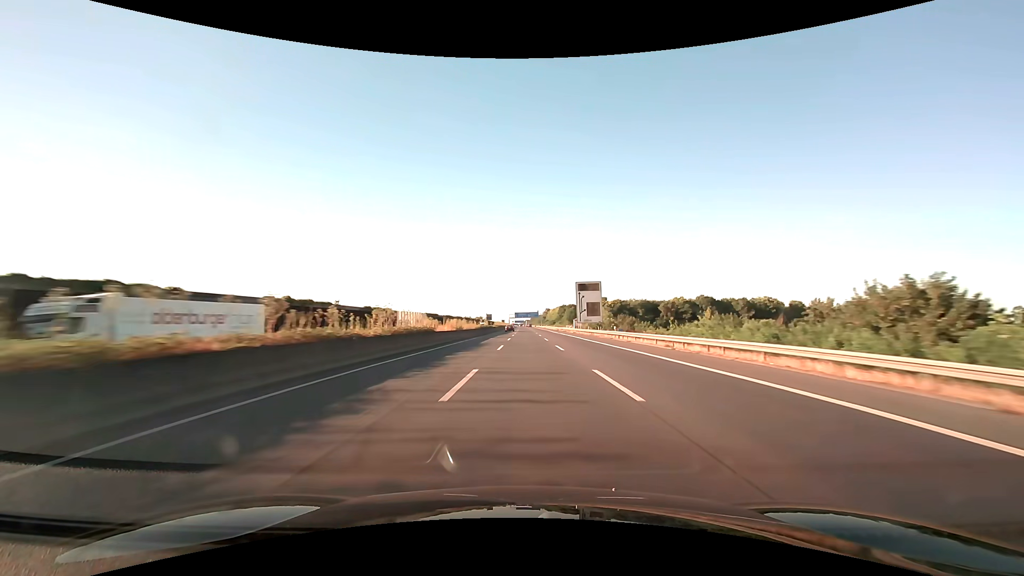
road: motorway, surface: asphalt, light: Day
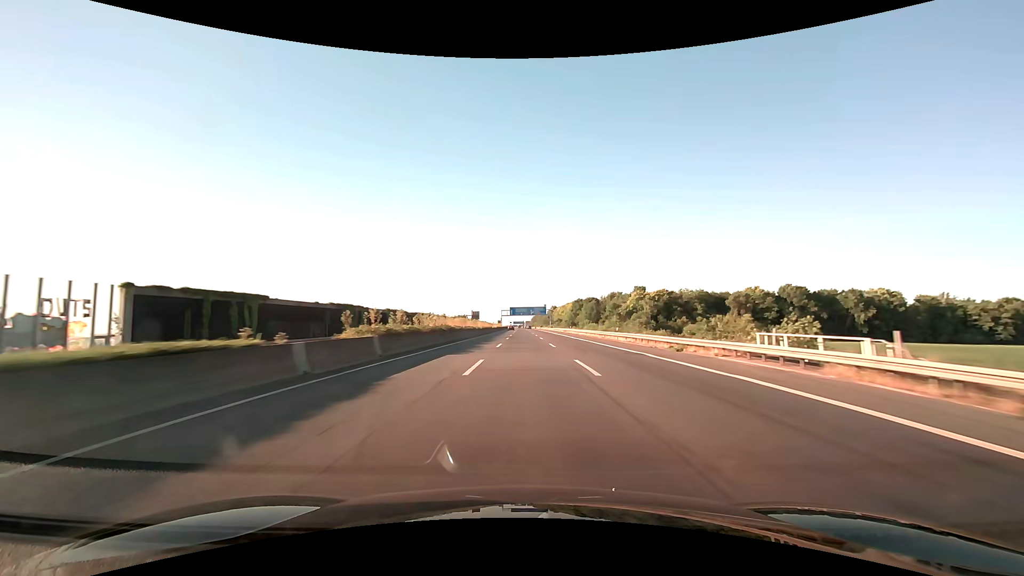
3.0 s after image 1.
(+0.1, +103.1) m; 0°
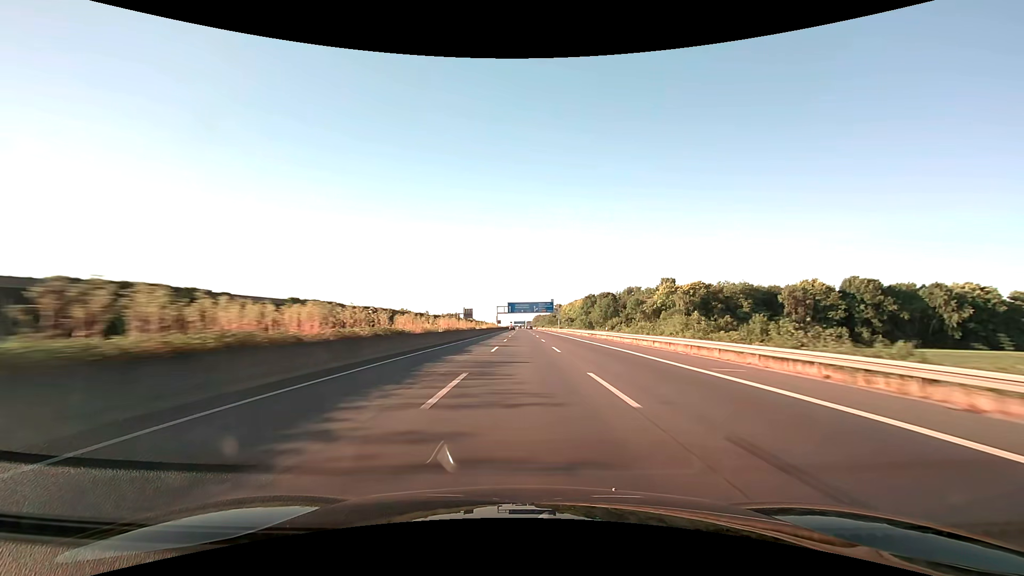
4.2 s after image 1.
(-0.1, +41.2) m; 0°
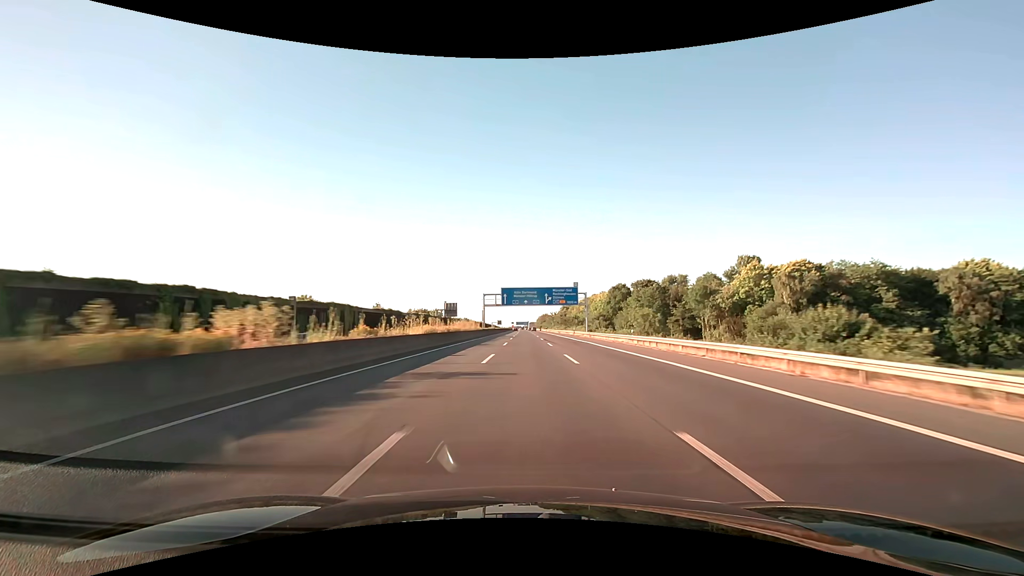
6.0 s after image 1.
(-0.2, +61.8) m; 0°
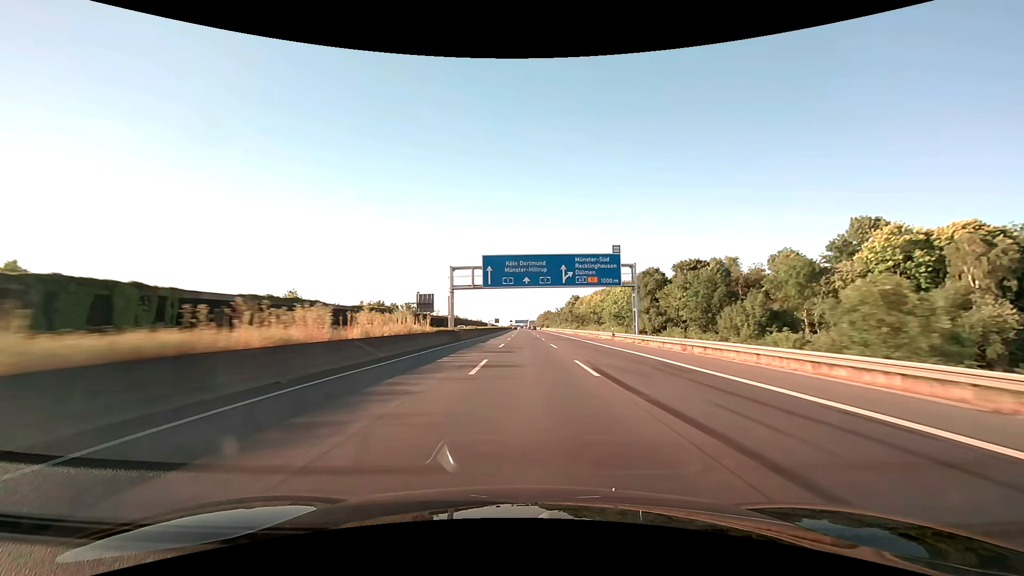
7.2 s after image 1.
(+0.1, +41.2) m; 0°
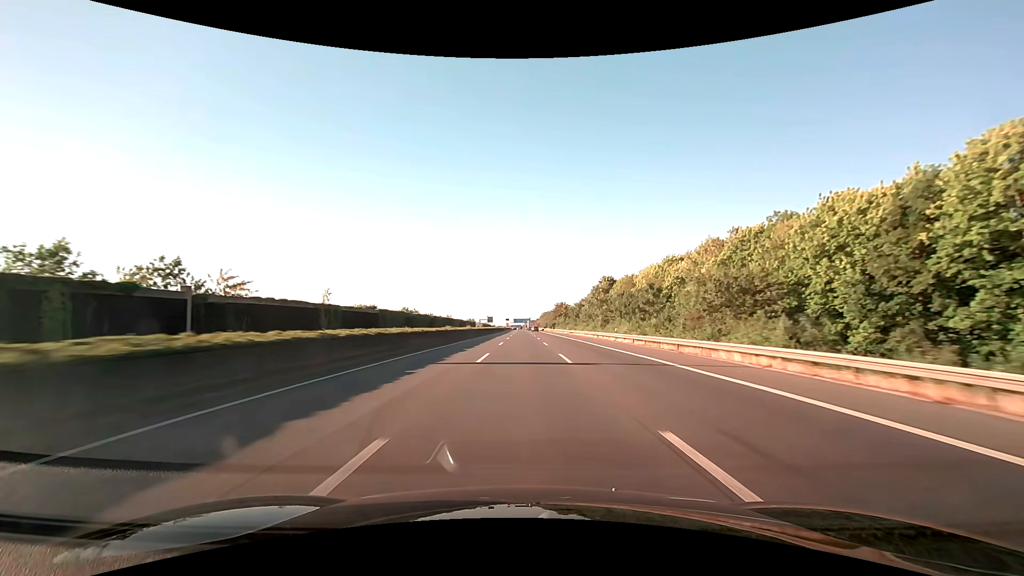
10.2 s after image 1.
(0.0, +103.1) m; 0°
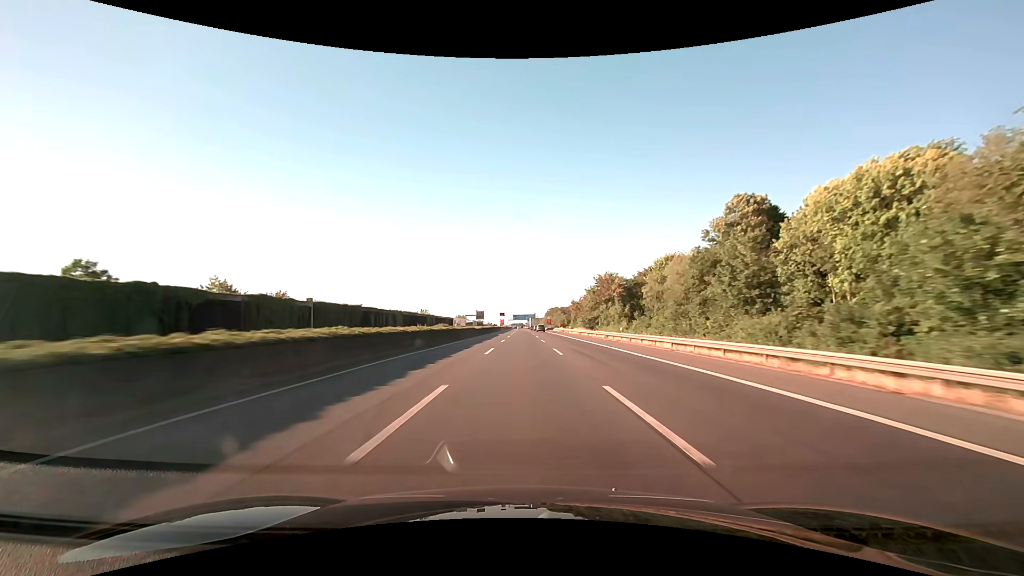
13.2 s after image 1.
(-0.4, +103.2) m; 0°
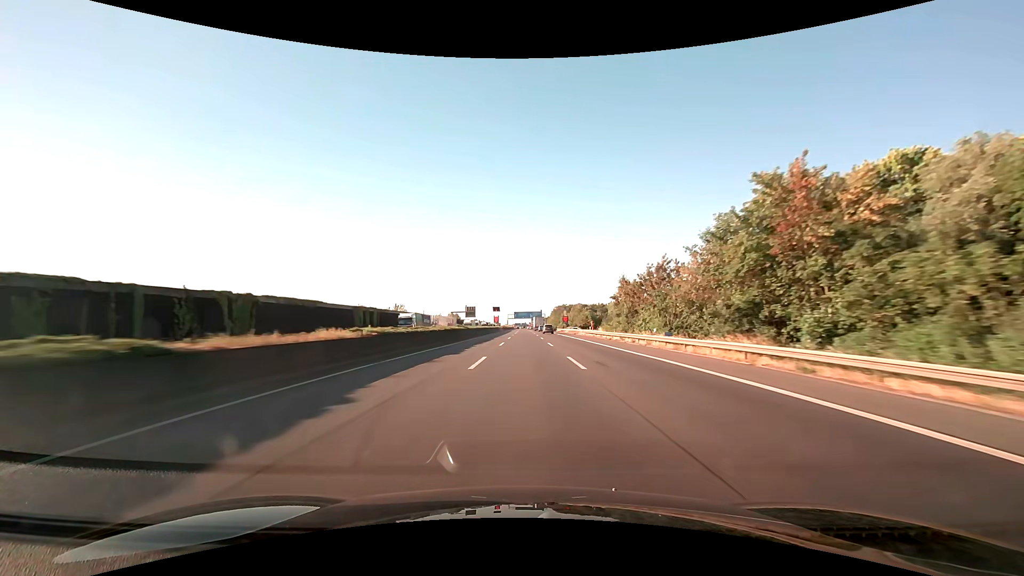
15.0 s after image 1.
(-0.2, +62.0) m; 0°
(0, +10) (0, +20) (0, +30) (0, +40) (0, +50) (0, +60) (0, +70) (0, +80) (0, +90) (0, +100) m
